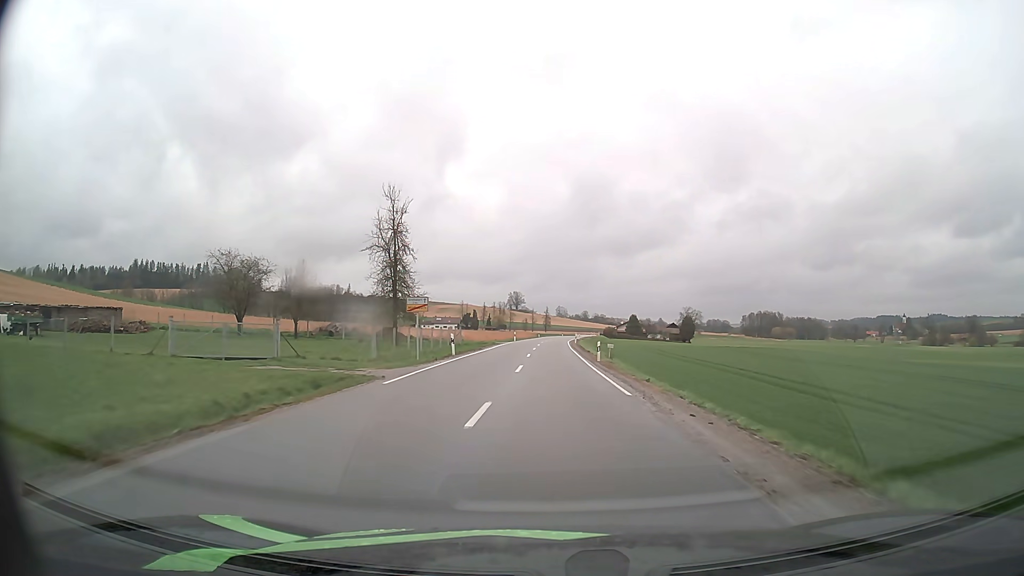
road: secondary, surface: asphalt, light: Day
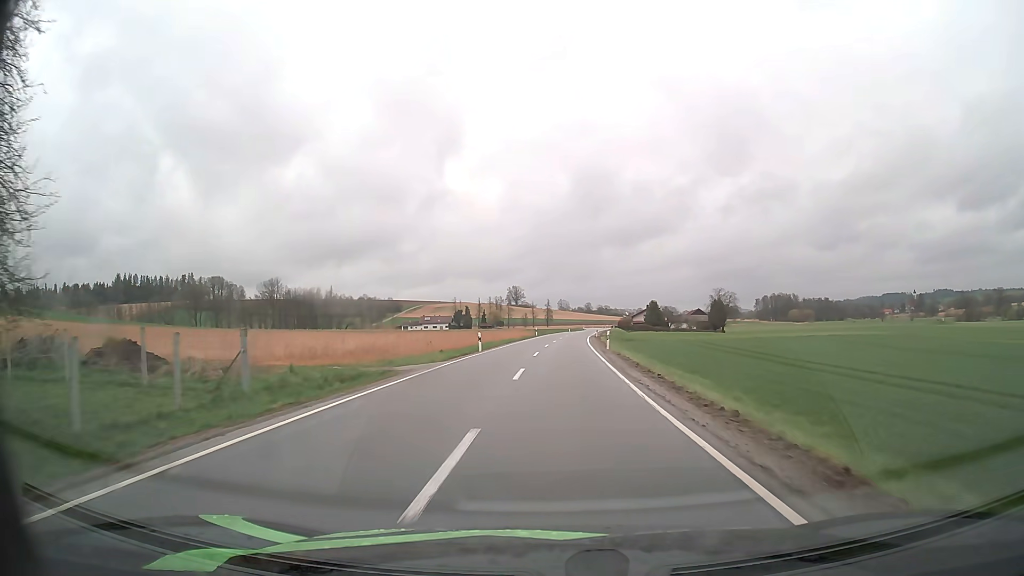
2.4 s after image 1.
(+0.1, +40.0) m; 0°
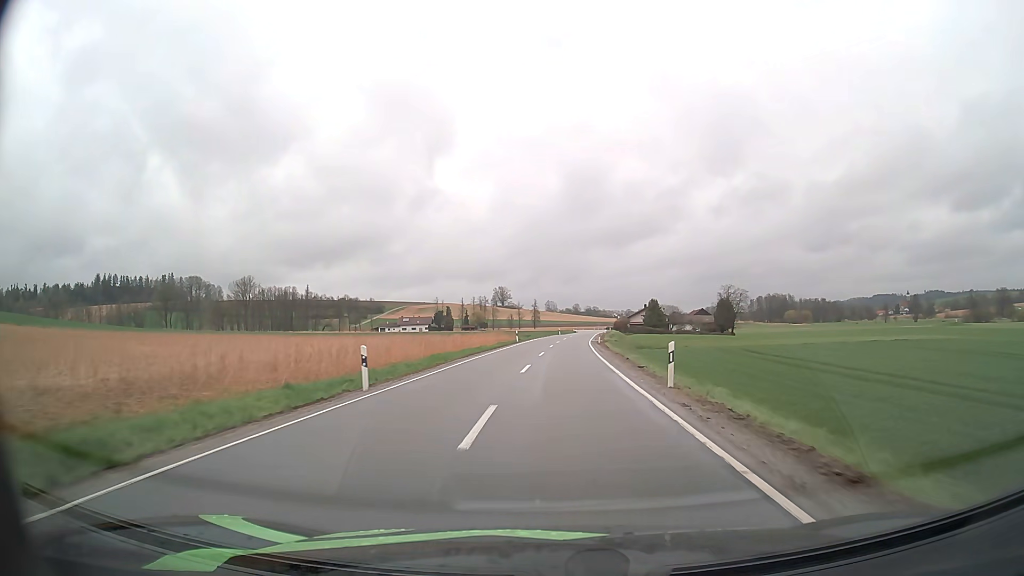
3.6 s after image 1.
(+0.1, +21.2) m; +1°
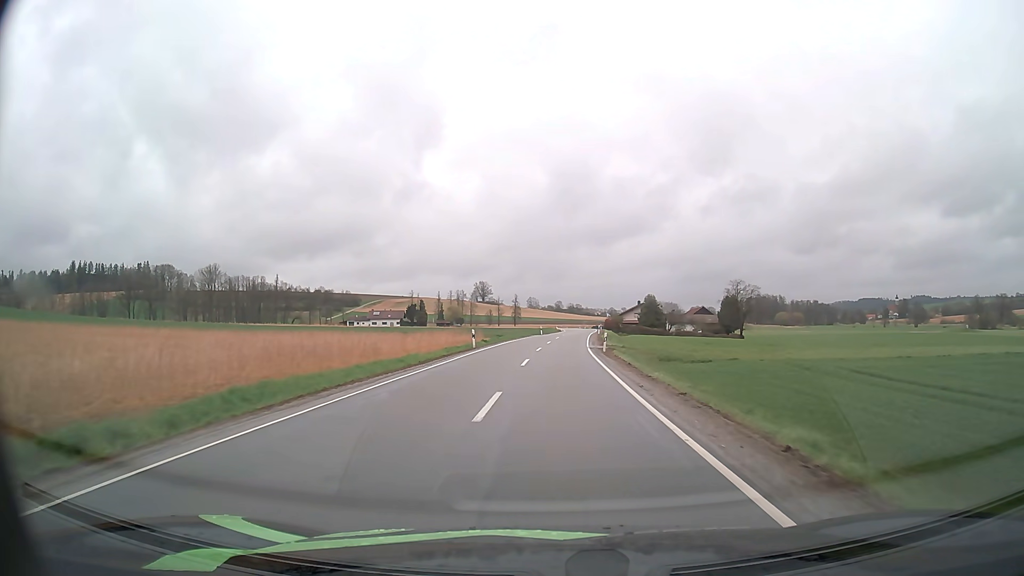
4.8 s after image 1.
(+0.3, +21.8) m; +2°
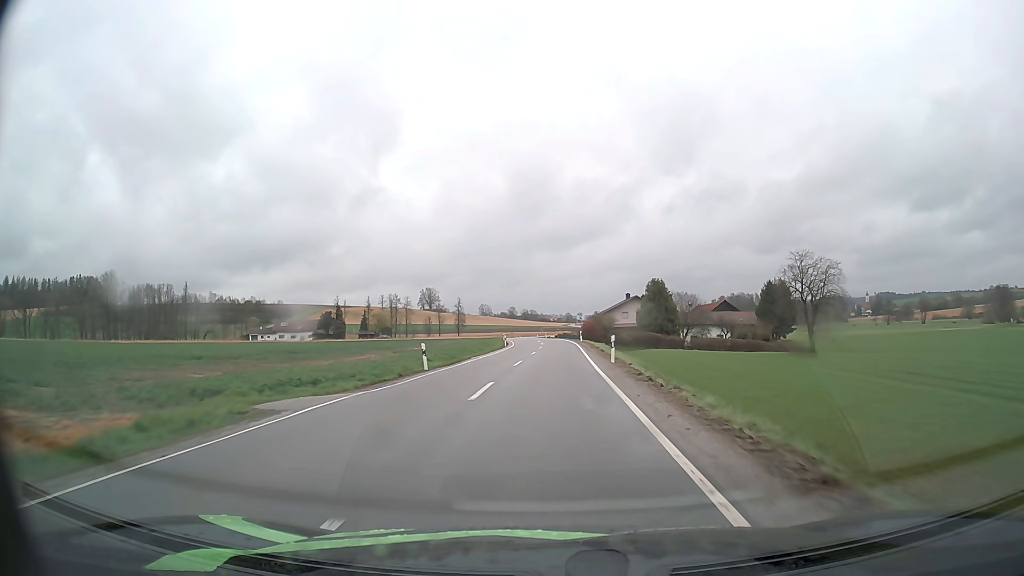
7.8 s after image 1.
(+2.0, +57.2) m; +4°
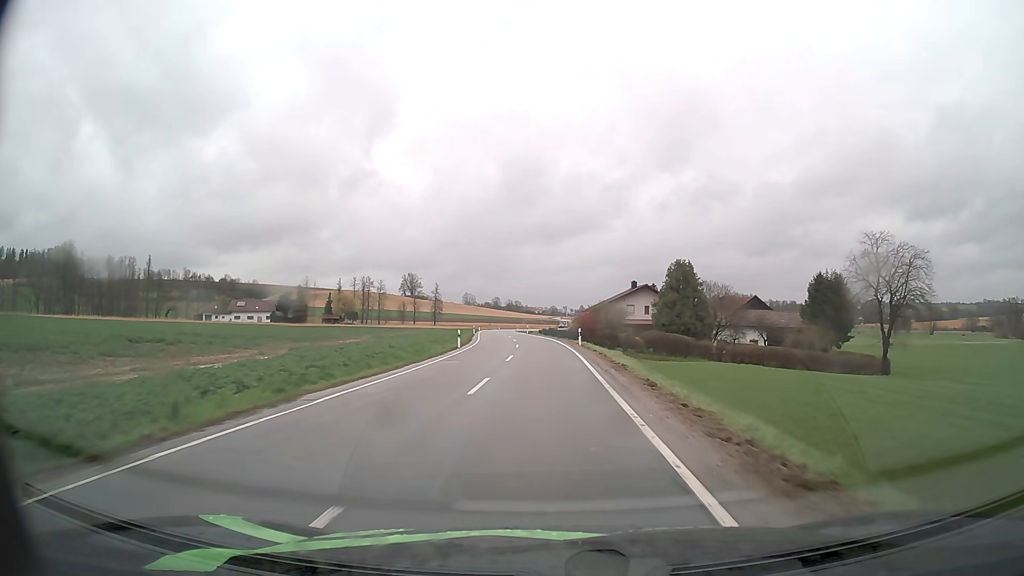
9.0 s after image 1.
(+0.3, +23.3) m; +1°
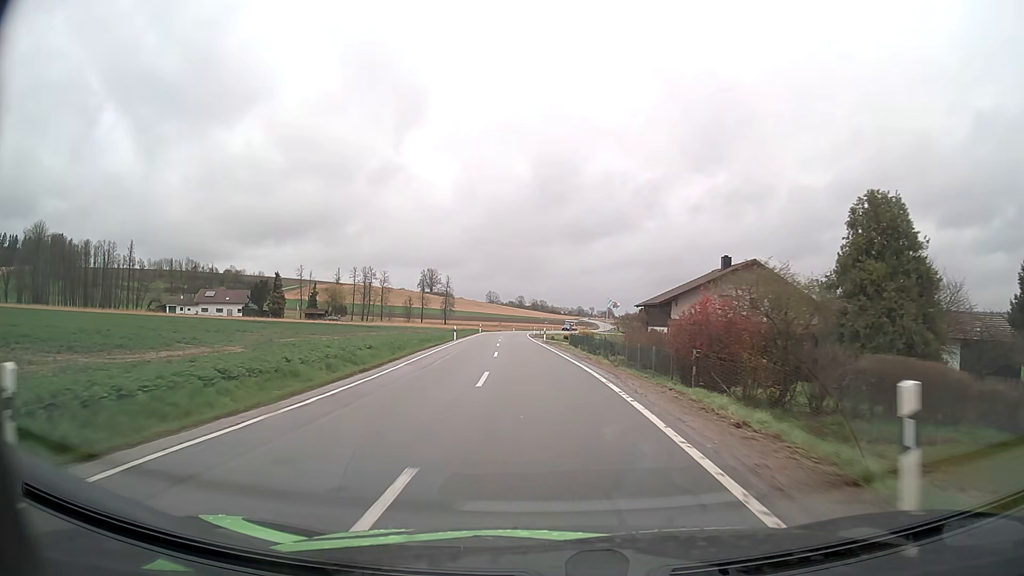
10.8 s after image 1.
(-0.3, +35.1) m; -2°
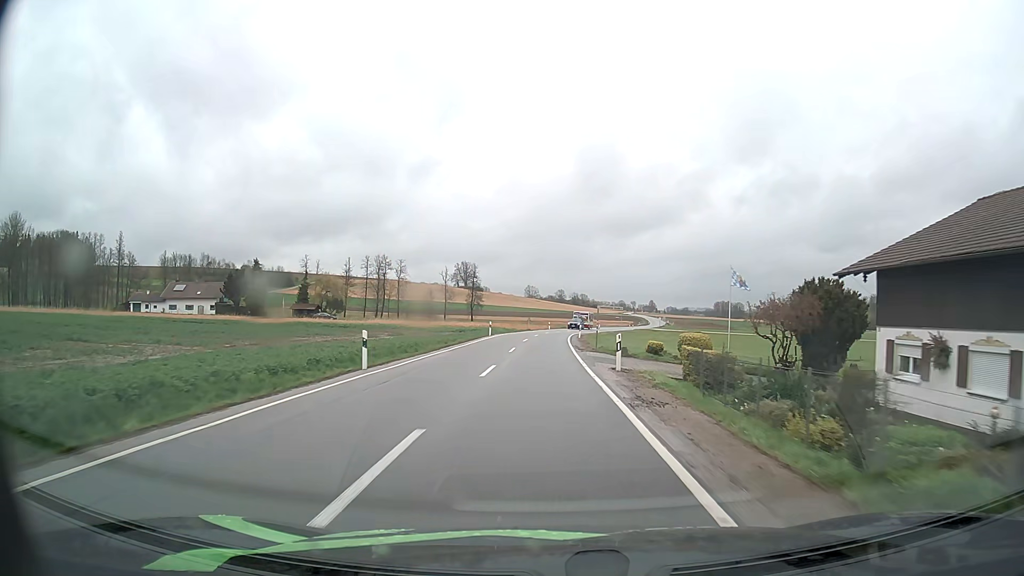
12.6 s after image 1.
(-1.0, +33.5) m; -3°
(0, +10) (0, +20) (0, +30) (0, +40) (0, +50) (+1, +60) (+1, +70) (+2, +80) (+4, +90) (+6, +100) m
